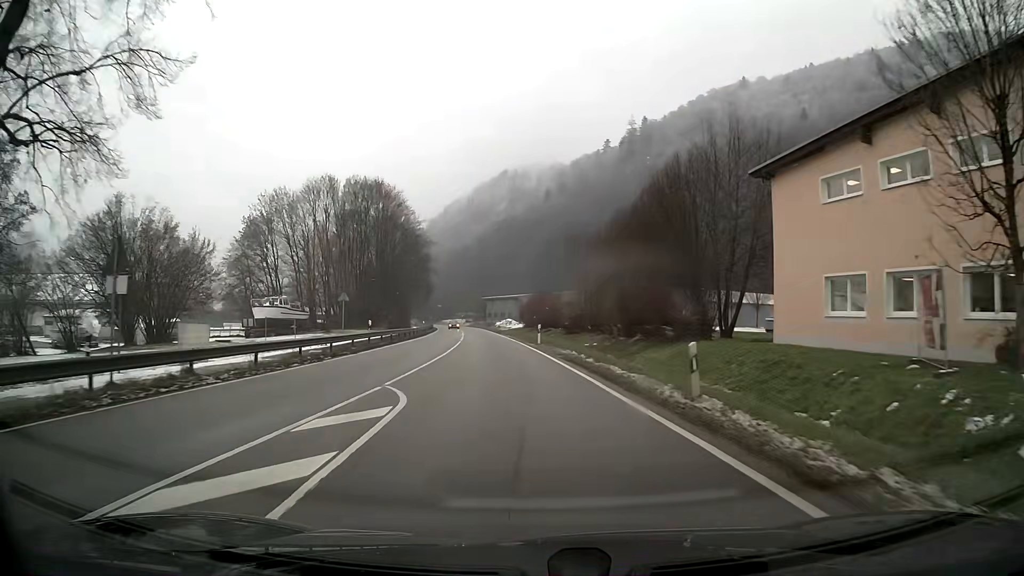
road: primary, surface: asphalt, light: Day
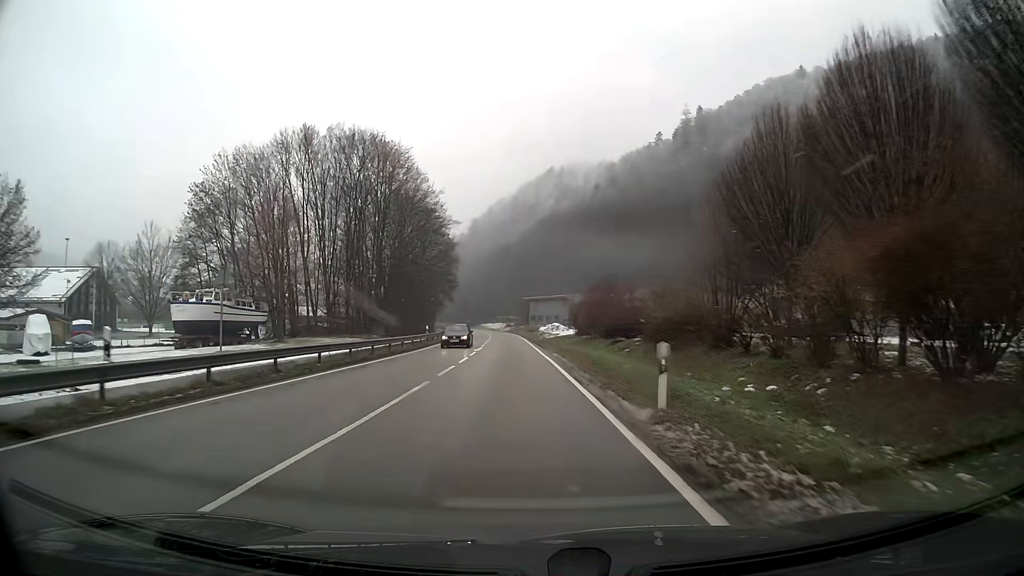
(-0.8, +25.4) m; -3°
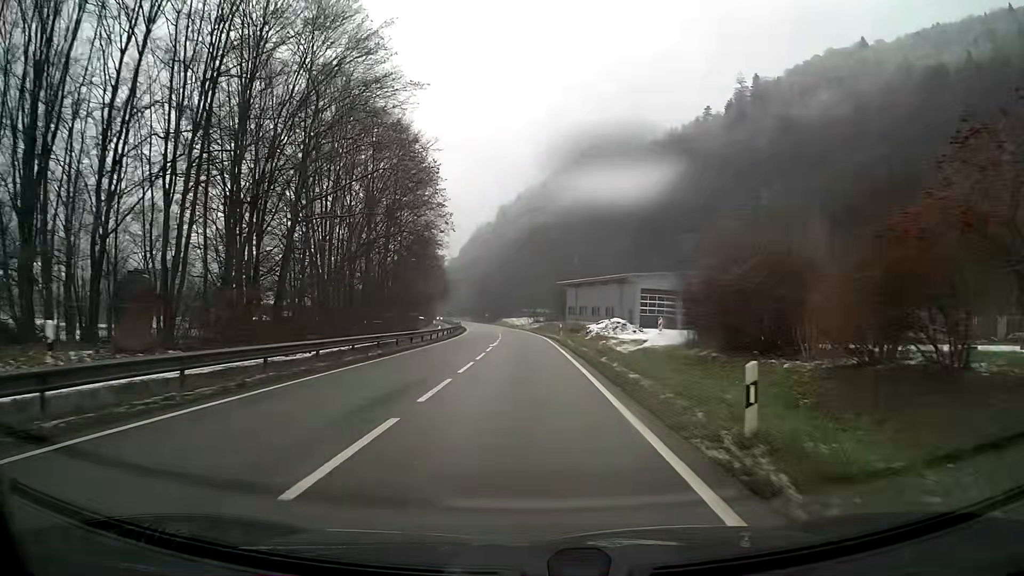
(-1.1, +42.9) m; -2°
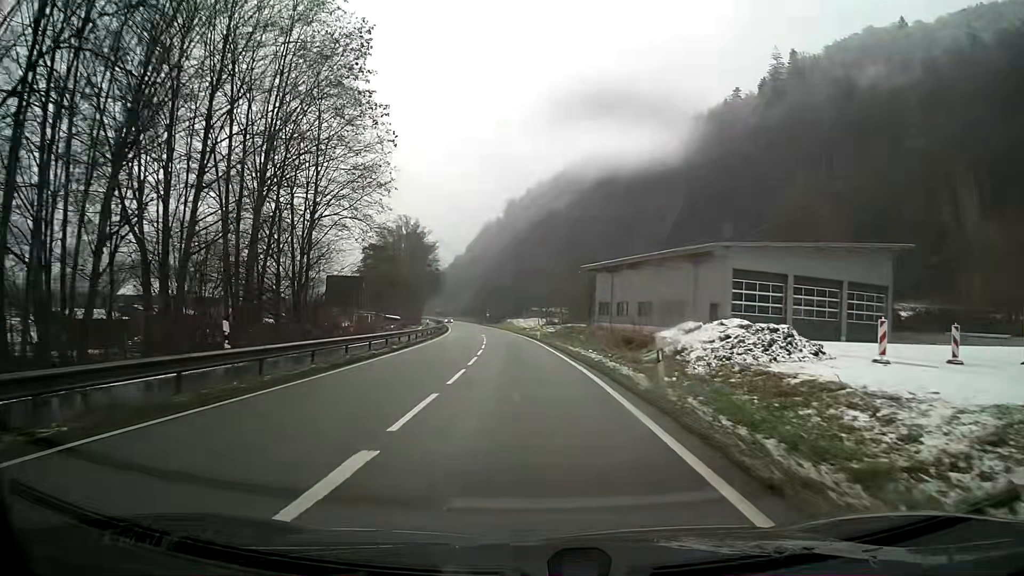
(-0.2, +32.6) m; -1°
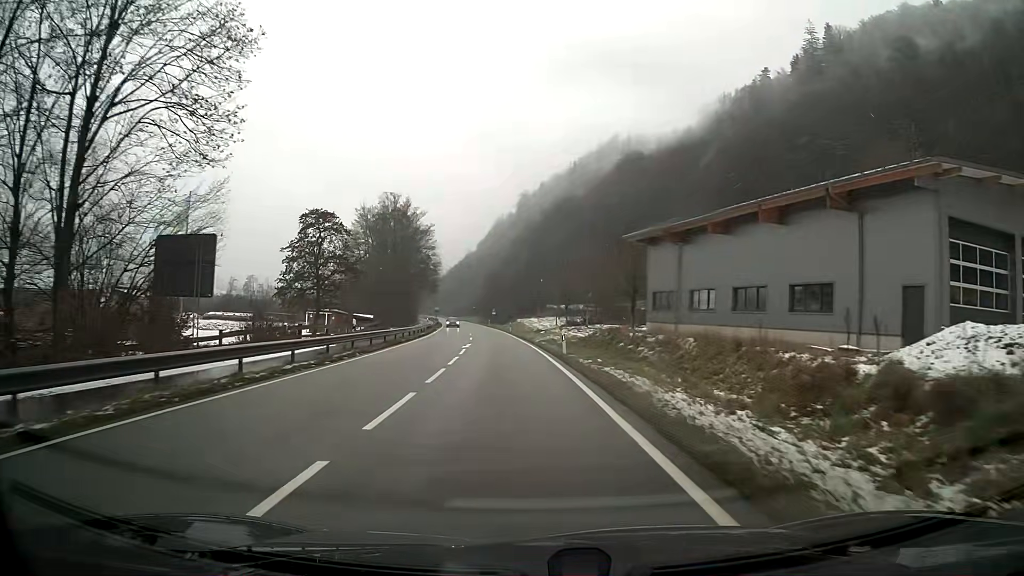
(-0.2, +24.4) m; -2°
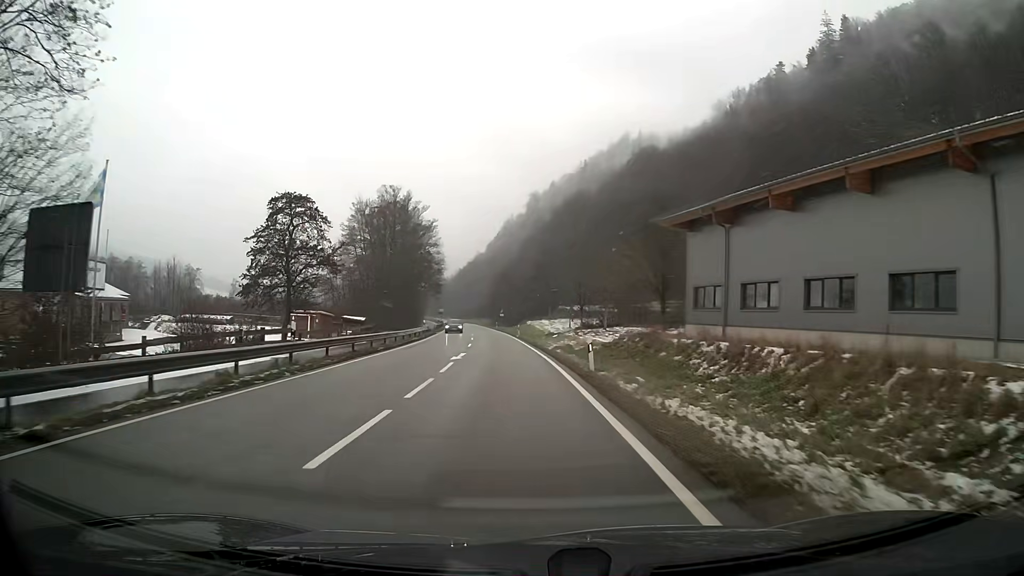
(-0.1, +8.2) m; -1°
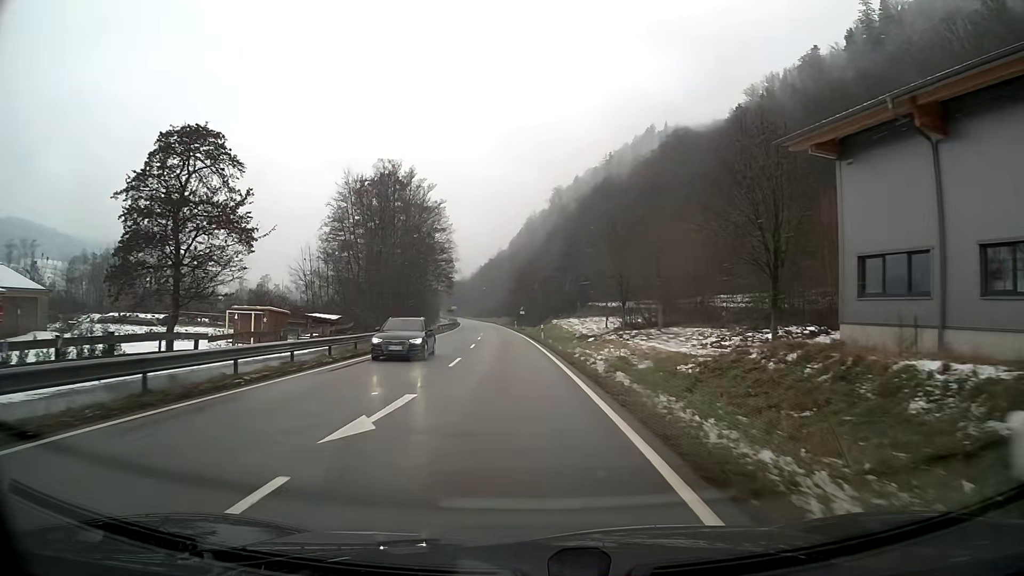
(-0.3, +16.7) m; -2°
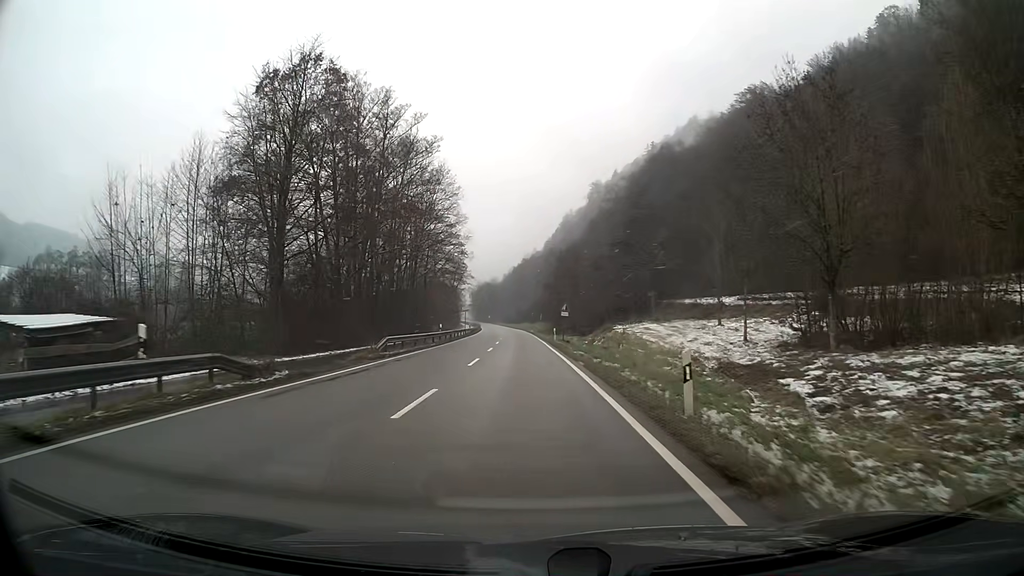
(-1.0, +34.4) m; -3°
